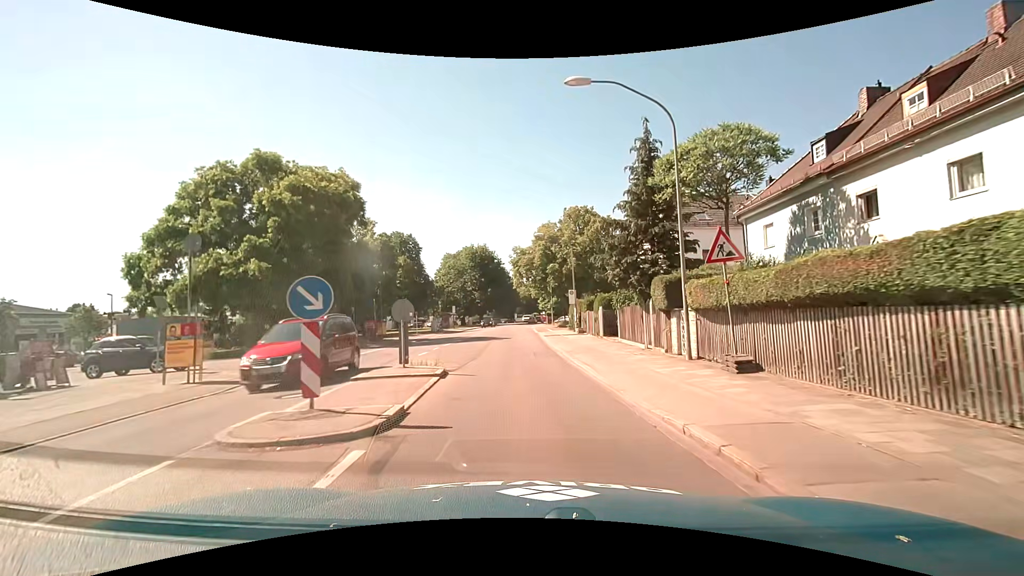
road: secondary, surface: asphalt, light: Day
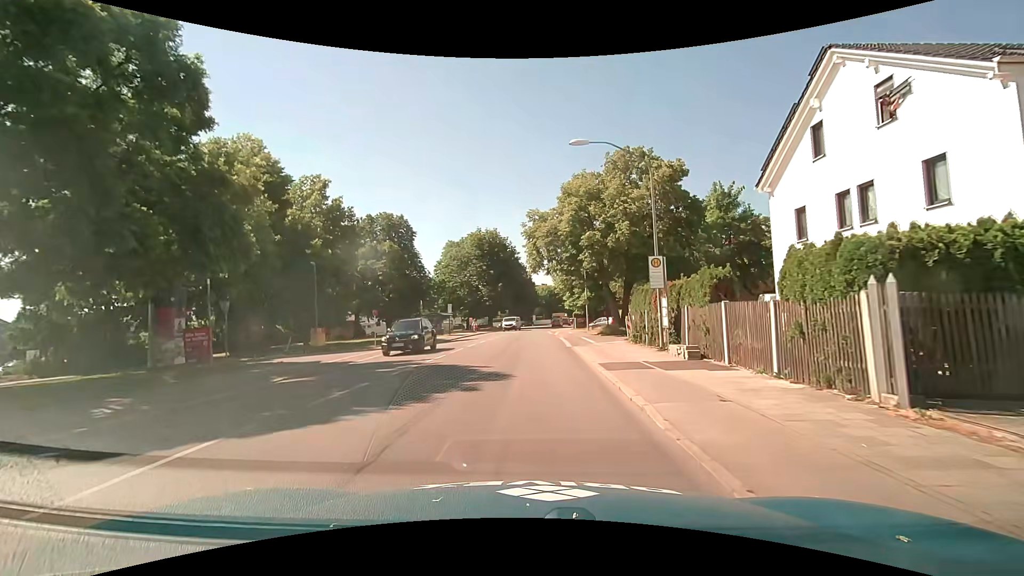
(-0.4, +21.6) m; -2°
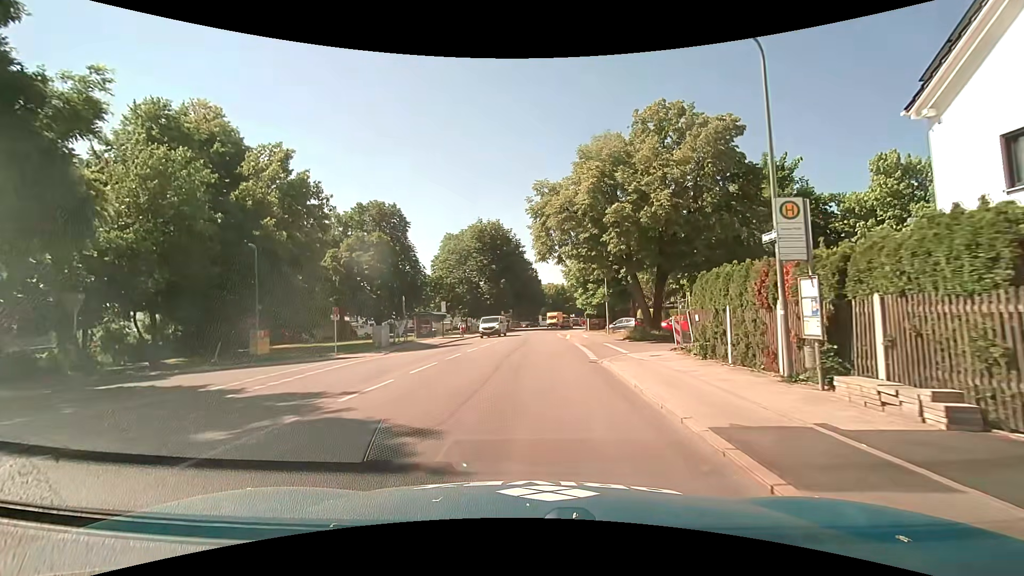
(-0.1, +8.5) m; -1°
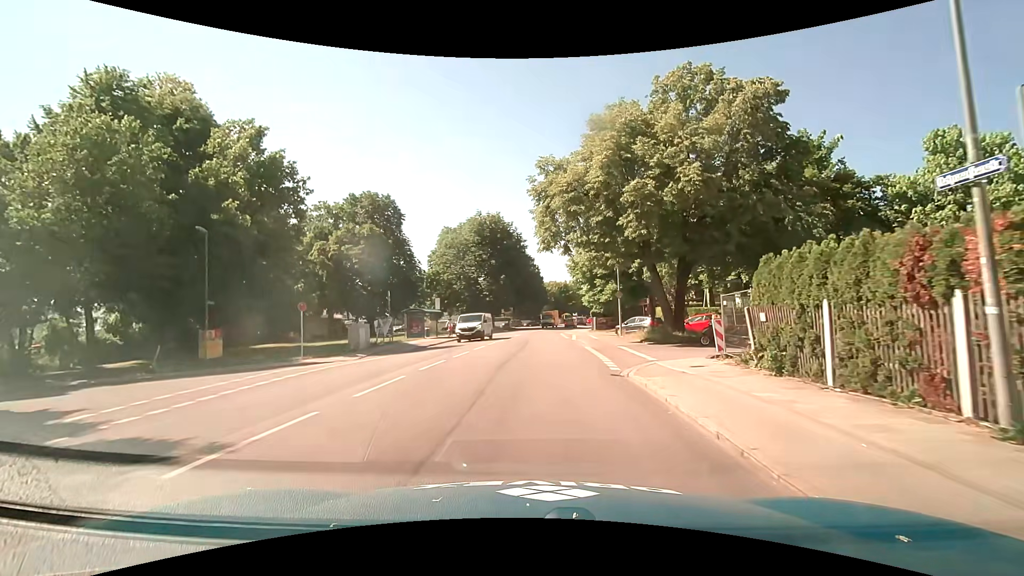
(0.0, +4.4) m; +1°
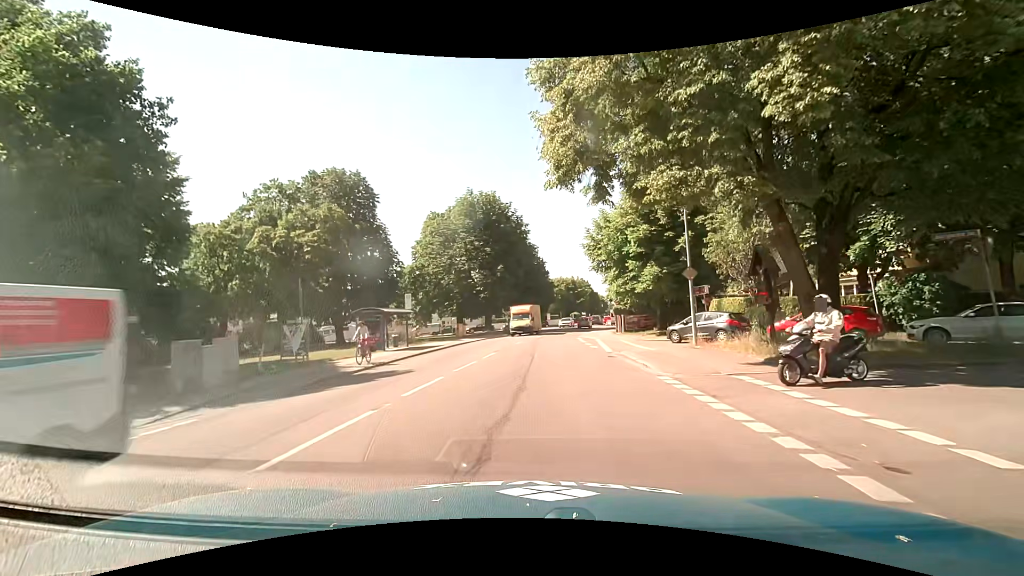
(-0.1, +13.4) m; 0°
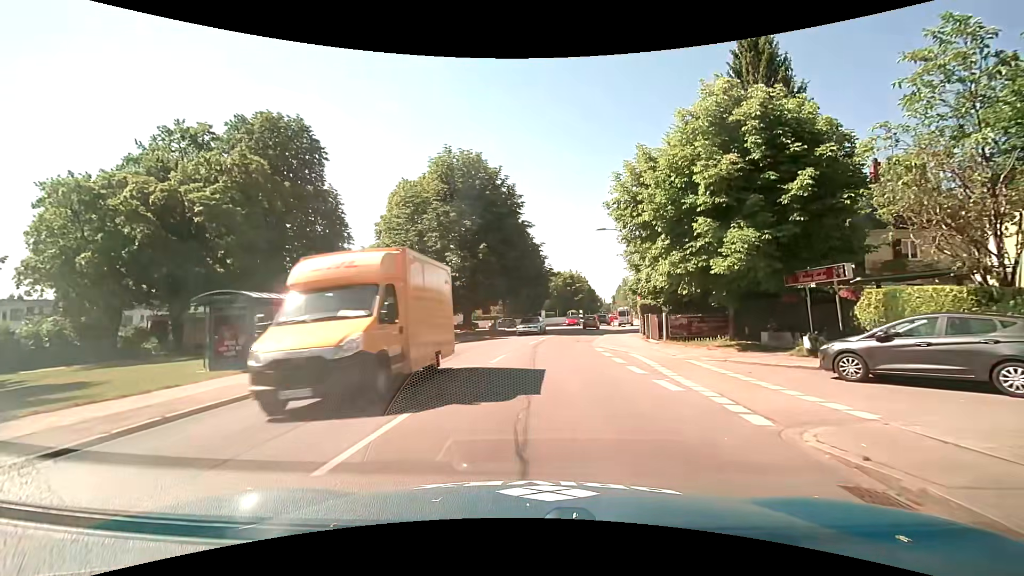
(-0.1, +13.9) m; -1°
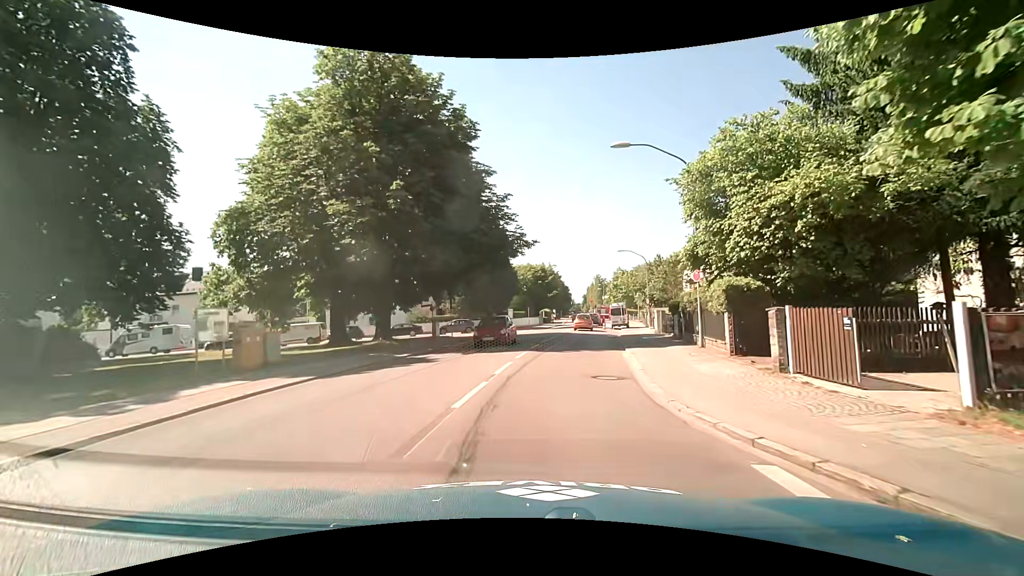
(+1.0, +18.7) m; +5°
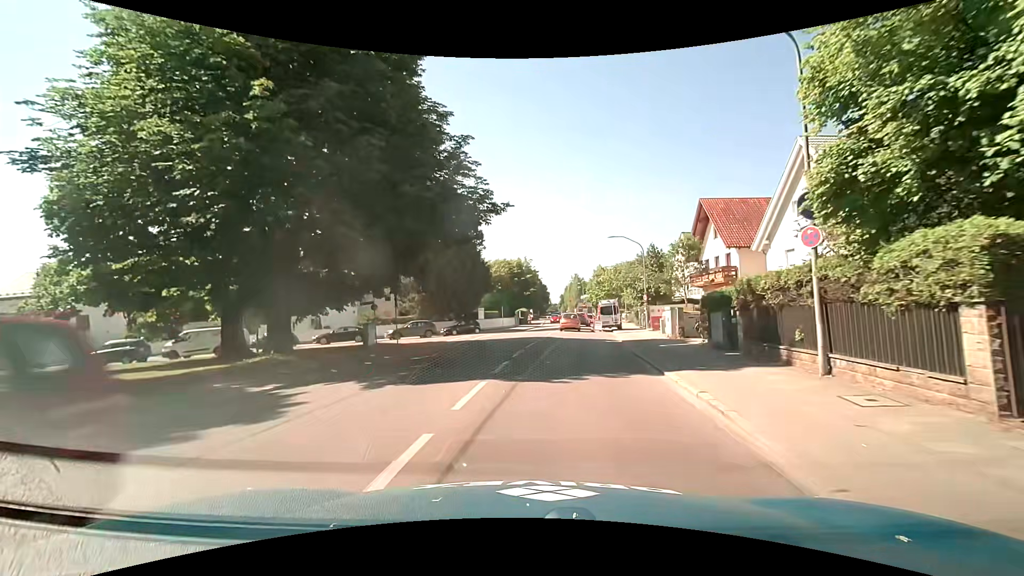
(+0.2, +9.2) m; +3°
